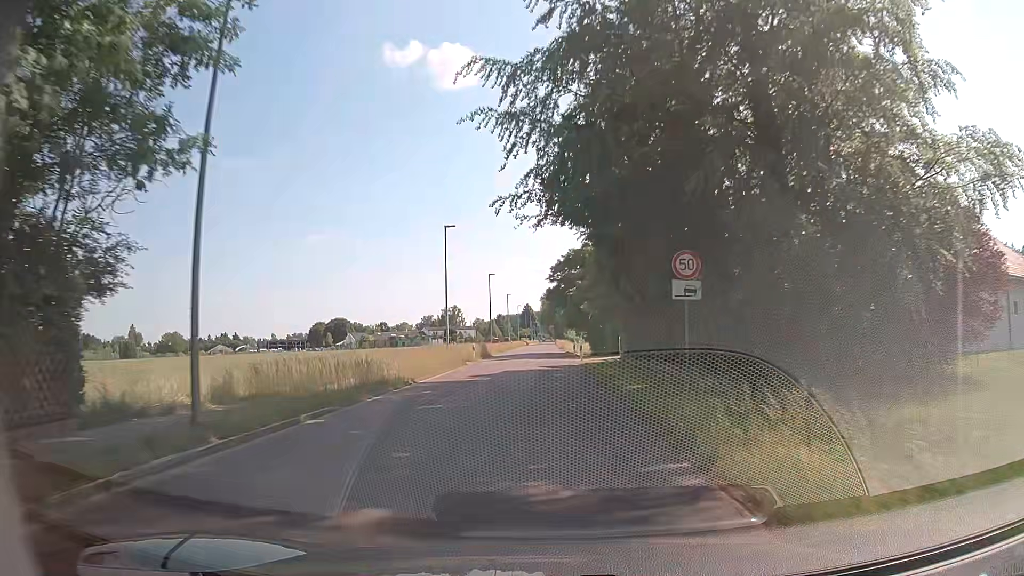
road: tertiary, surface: asphalt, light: Day
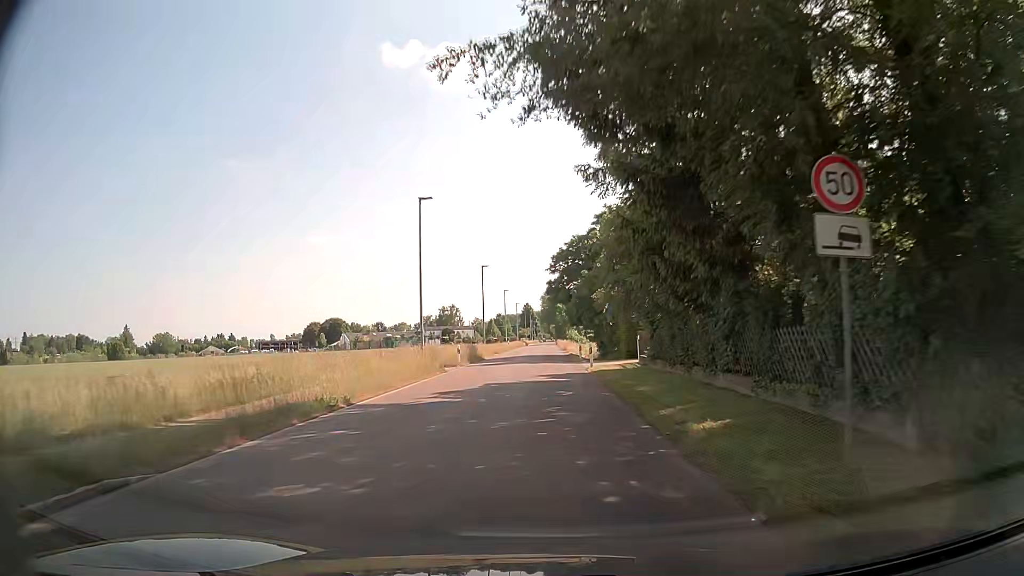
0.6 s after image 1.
(0.0, +7.8) m; 0°
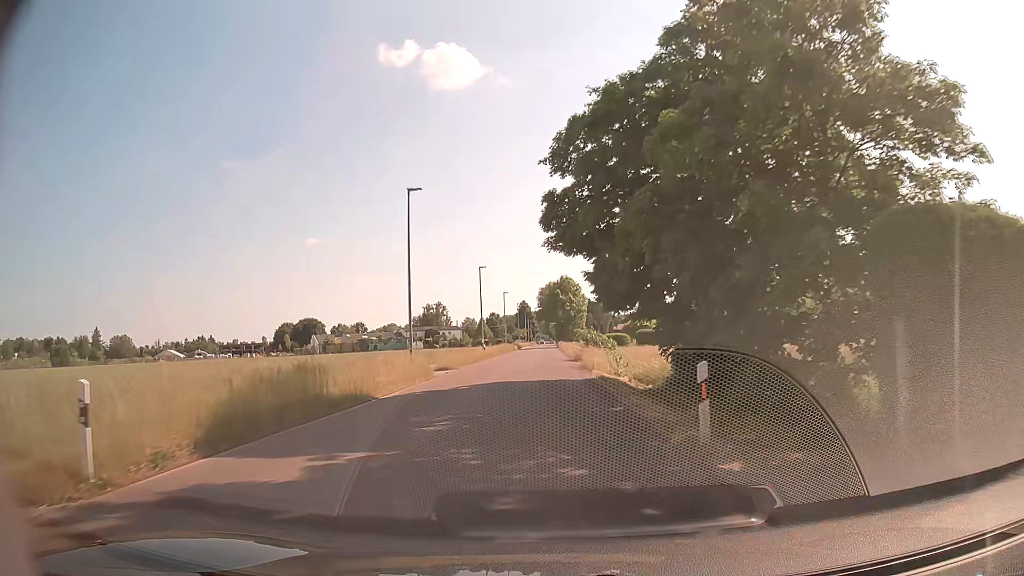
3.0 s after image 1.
(0.0, +31.1) m; 0°
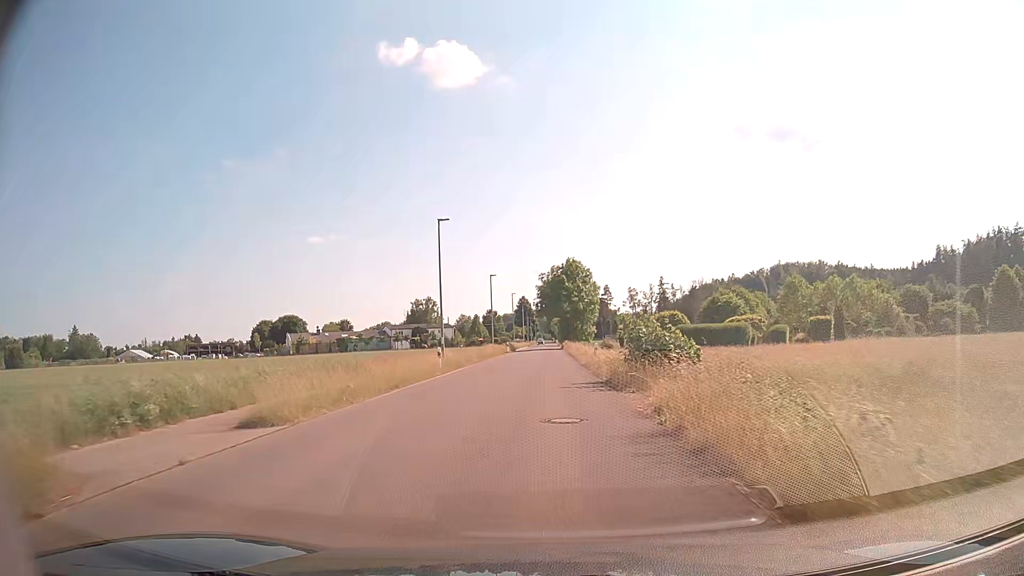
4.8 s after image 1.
(+0.1, +23.0) m; +1°
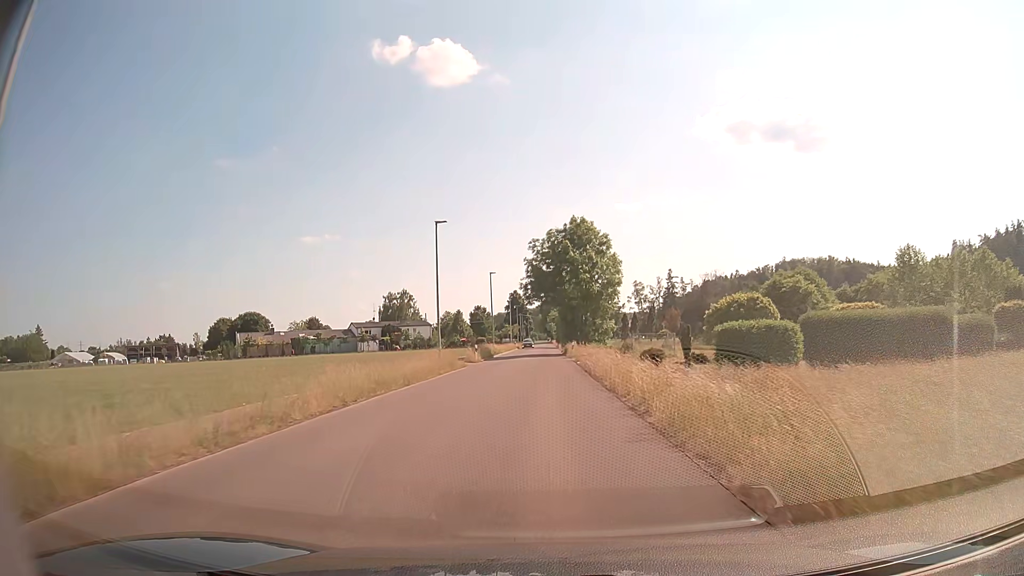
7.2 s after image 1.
(-0.5, +30.3) m; -1°
